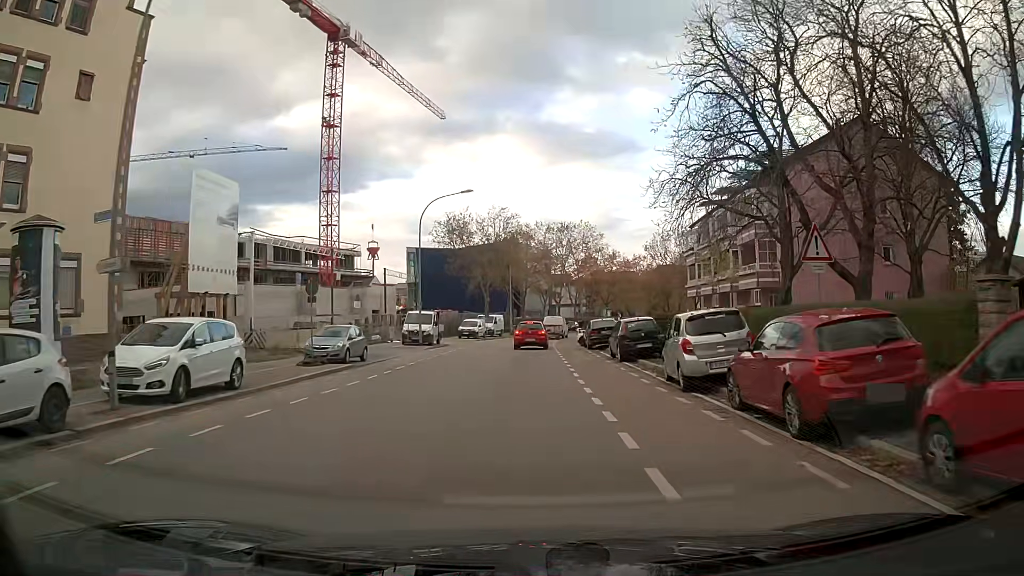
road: tertiary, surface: asphalt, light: Day
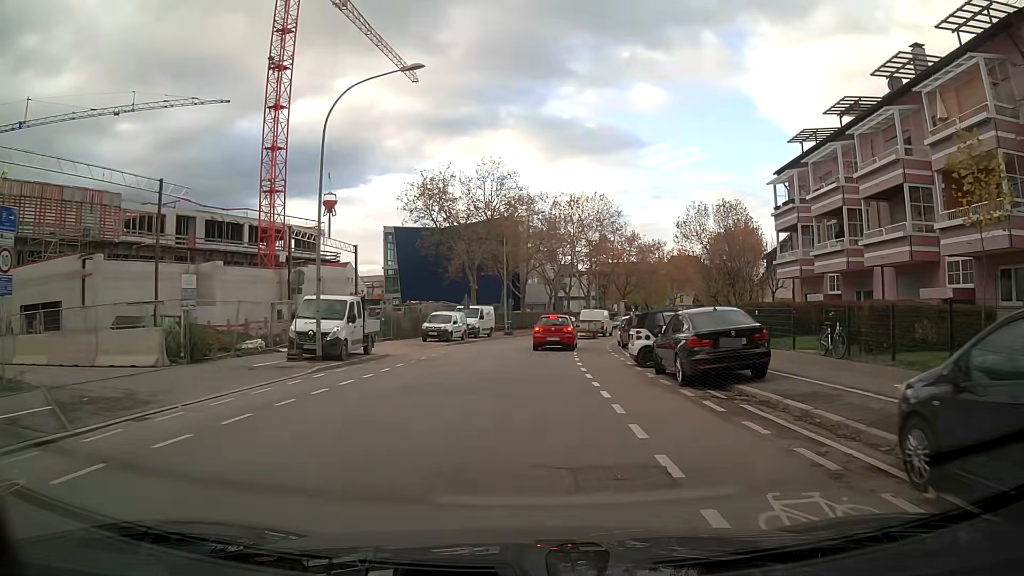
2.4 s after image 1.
(-0.1, +21.2) m; 0°
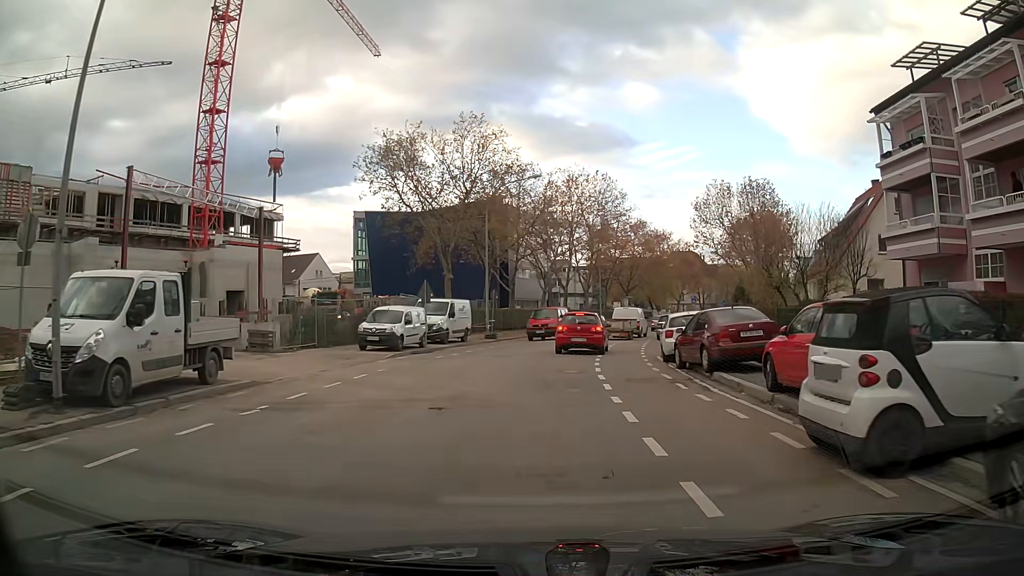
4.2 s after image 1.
(0.0, +13.1) m; +1°
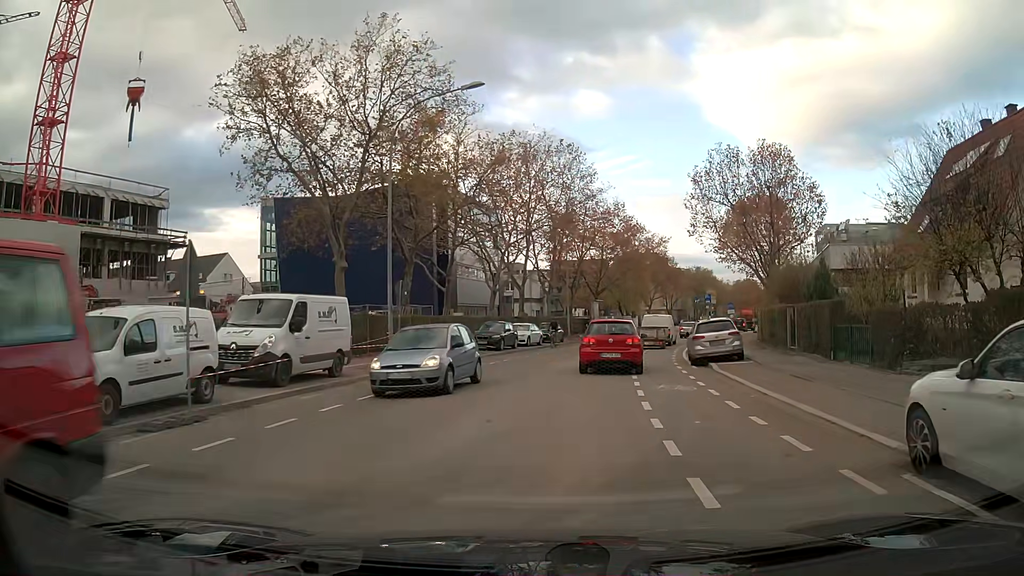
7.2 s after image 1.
(+0.6, +17.5) m; +5°
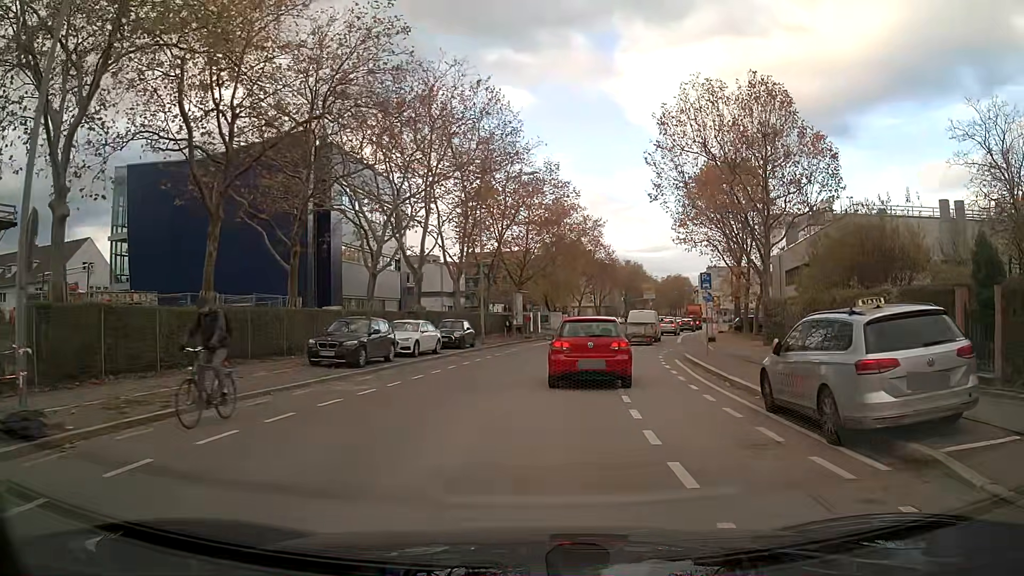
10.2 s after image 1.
(+0.9, +15.5) m; +7°
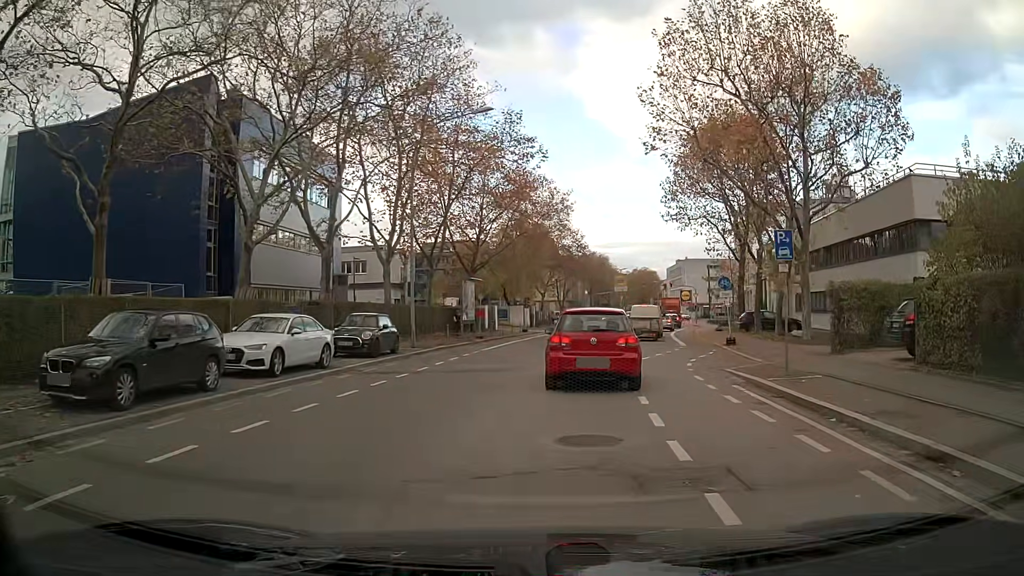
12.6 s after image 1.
(+0.2, +11.2) m; +3°
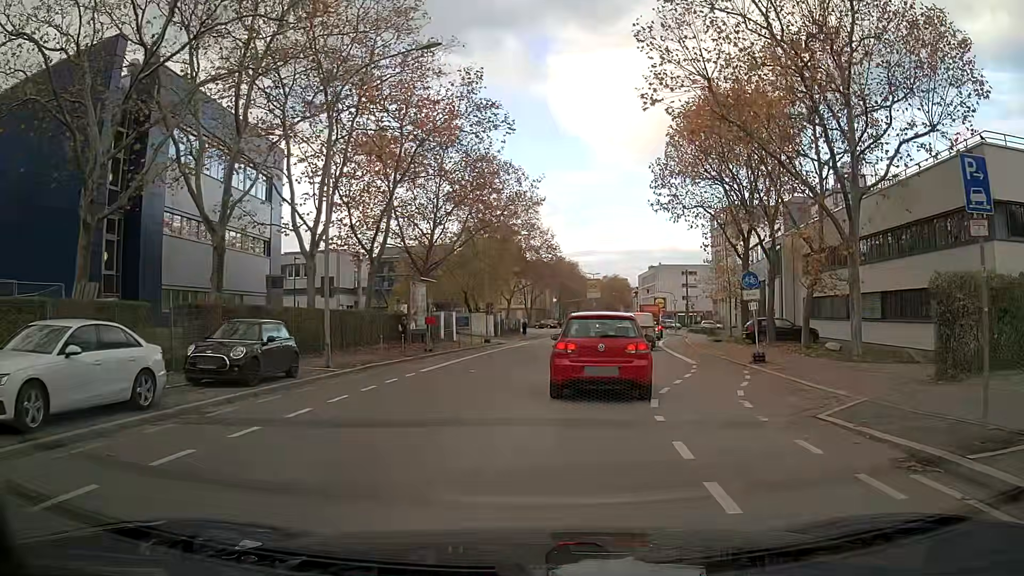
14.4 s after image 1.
(+0.2, +7.7) m; +3°
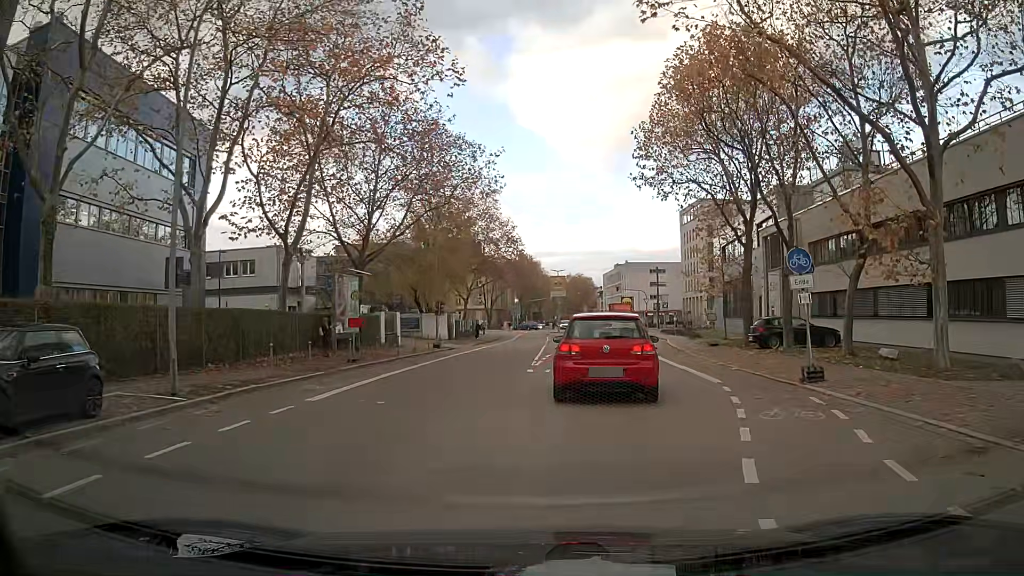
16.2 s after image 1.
(+0.2, +7.3) m; +3°
(0, +10) (+1, +20) (+1, +30) (+2, +40) (+2, +50) (+3, +60) (+5, +70) (+6, +80) (+6, +90) (+4, +100) m
